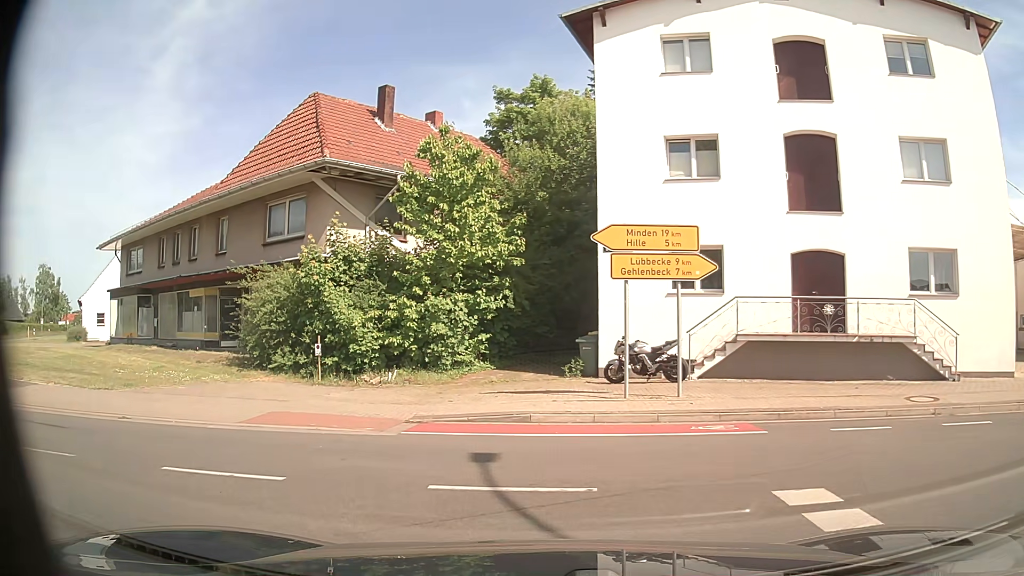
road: secondary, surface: asphalt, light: Day
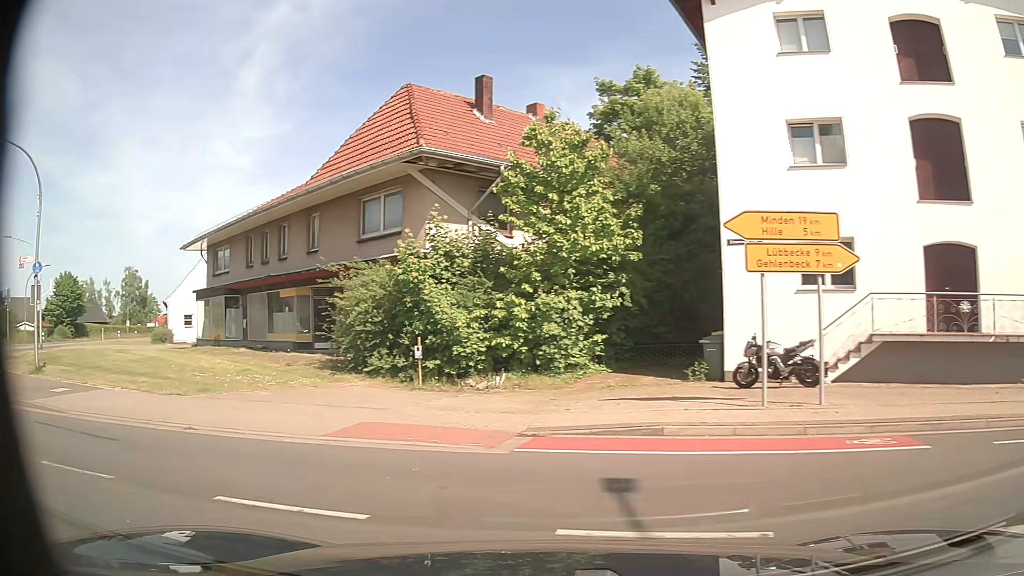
(-0.1, +1.5) m; -8°
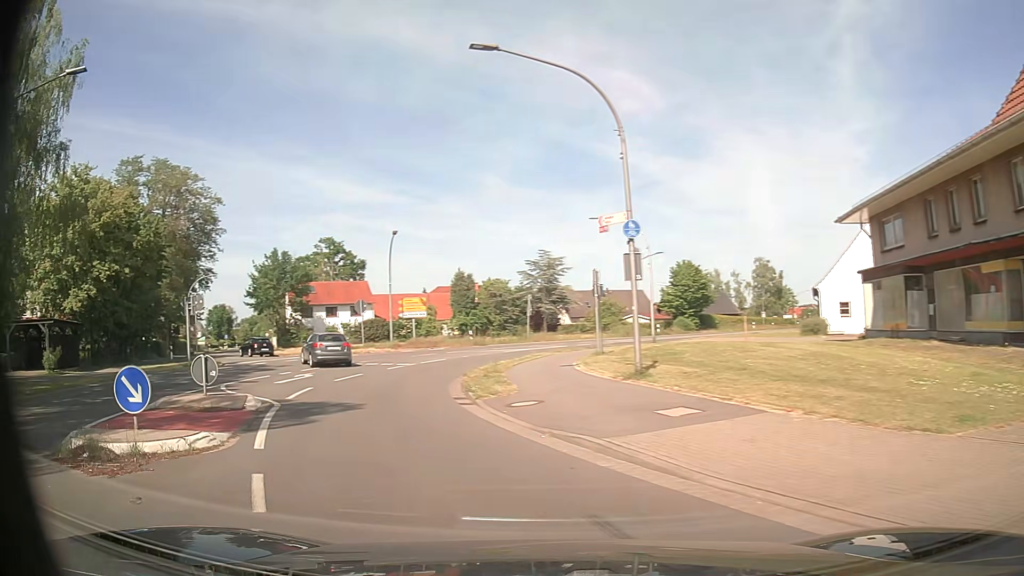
(-3.6, +6.7) m; -54°
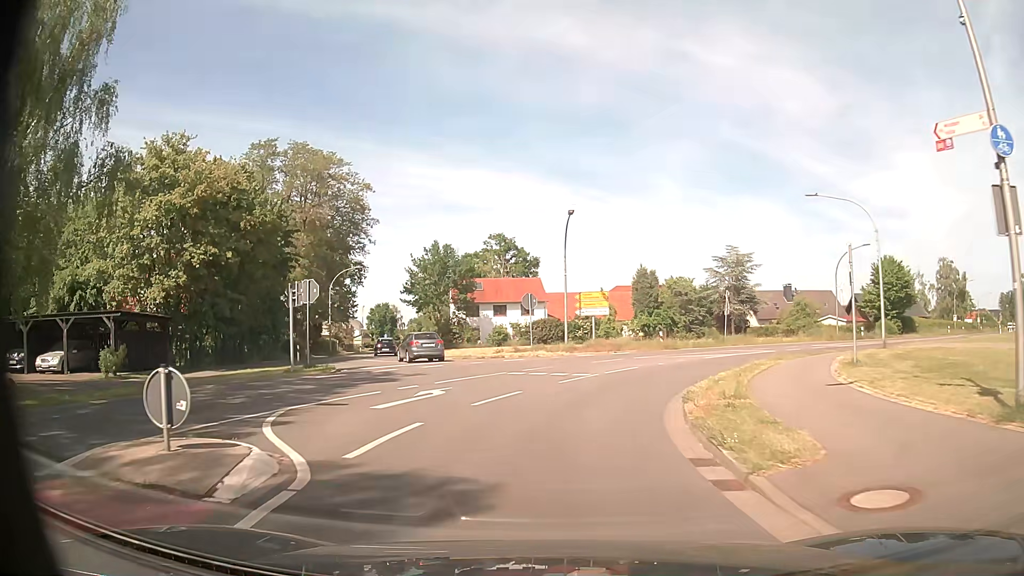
(-1.3, +7.9) m; -15°
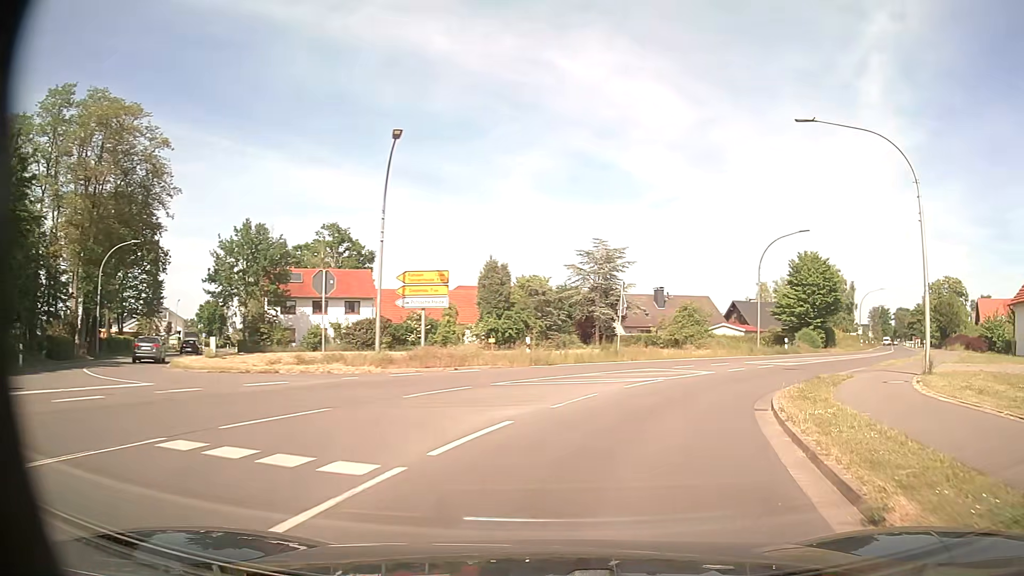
(+1.0, +15.2) m; +13°
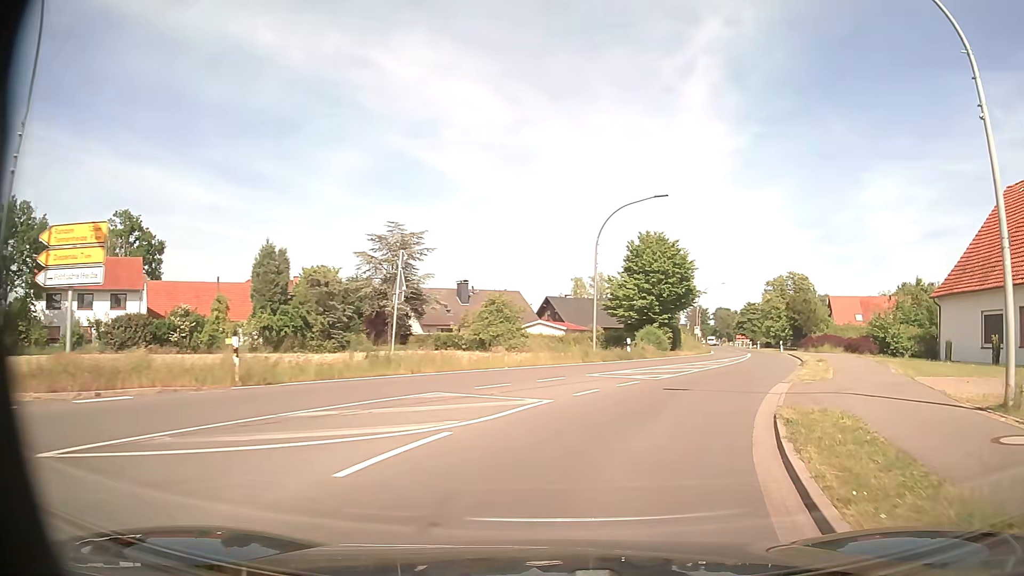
(+1.6, +11.2) m; +16°
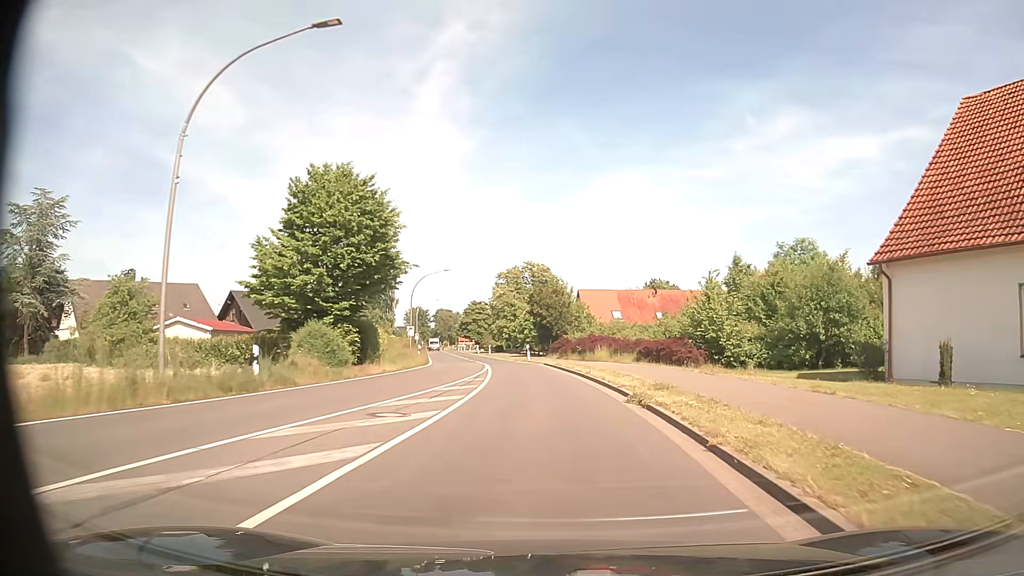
(+4.0, +18.0) m; +24°
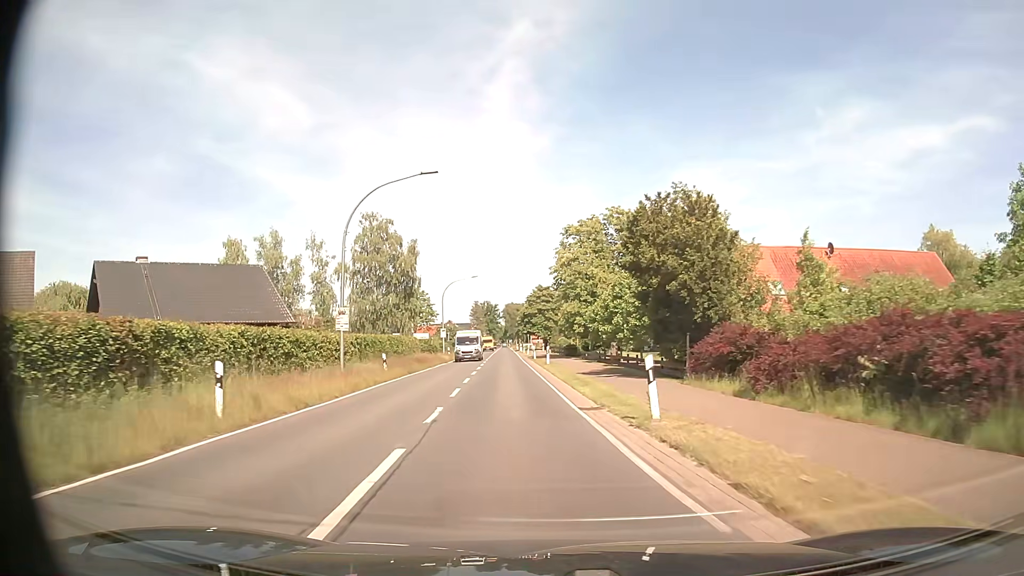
(-1.7, +36.0) m; -7°
(0, +10) (-1, +20) (-2, +30) (-2, +40) (-3, +50) (-3, +60) (-4, +70) (-5, +80) (-5, +90) (-6, +100) m
